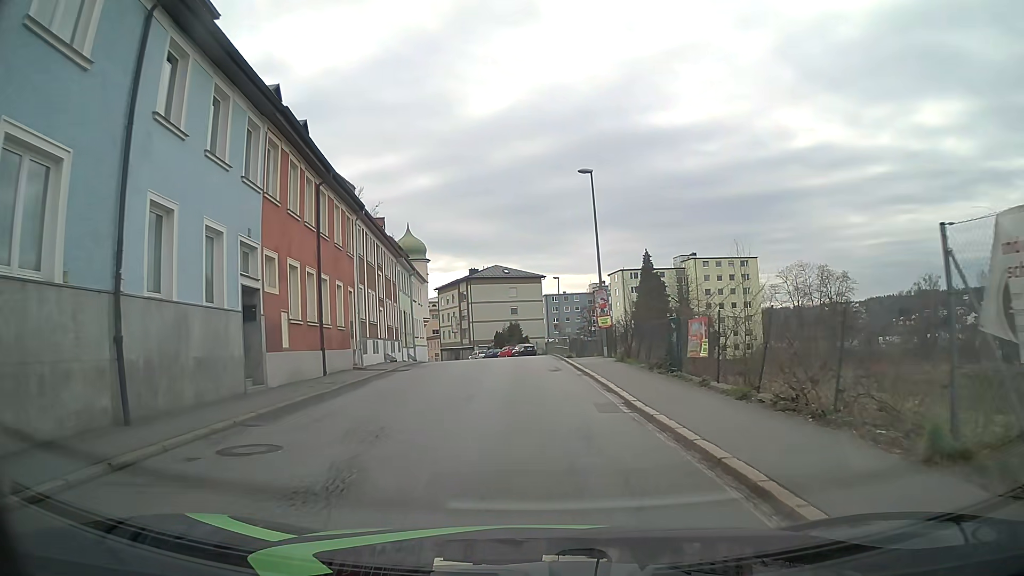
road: tertiary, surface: asphalt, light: Day
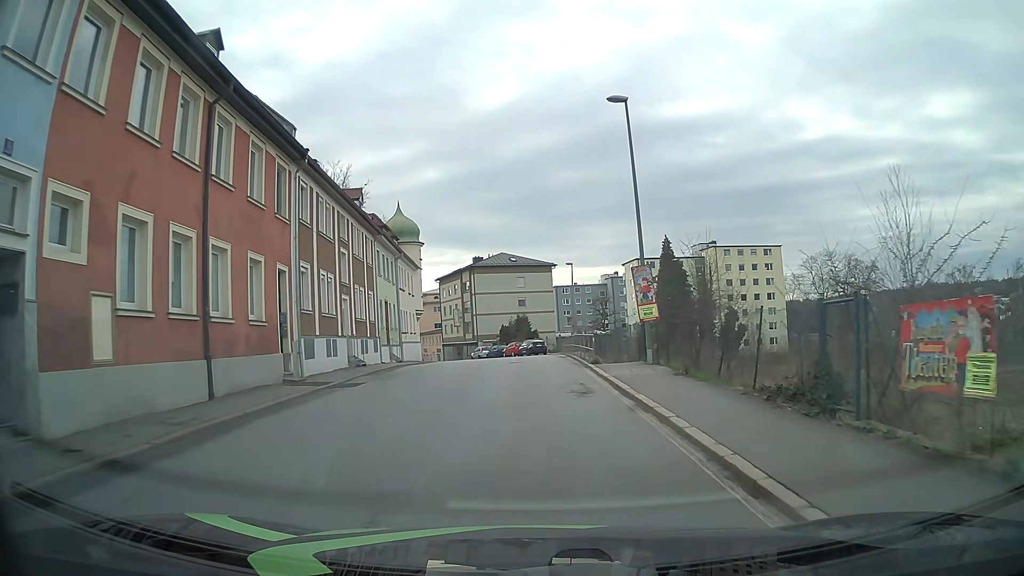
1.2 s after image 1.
(-0.2, +8.9) m; -2°
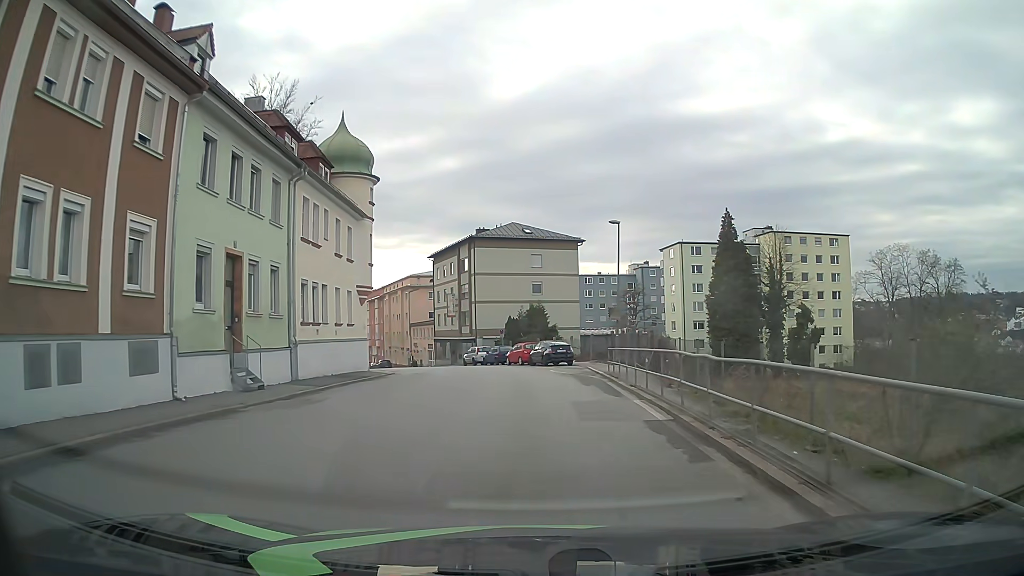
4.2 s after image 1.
(-0.4, +22.7) m; -2°
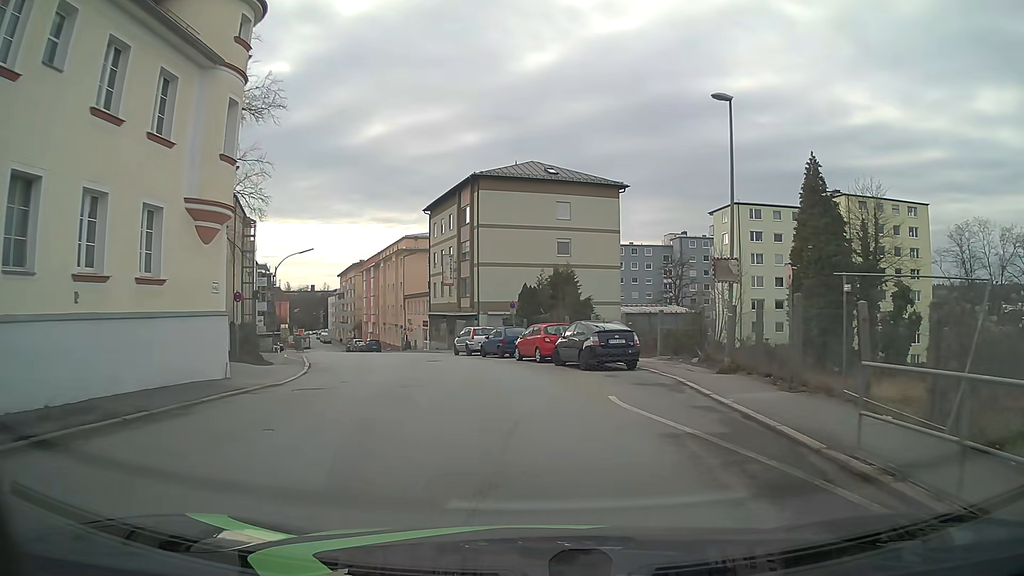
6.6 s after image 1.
(0.0, +18.5) m; -1°
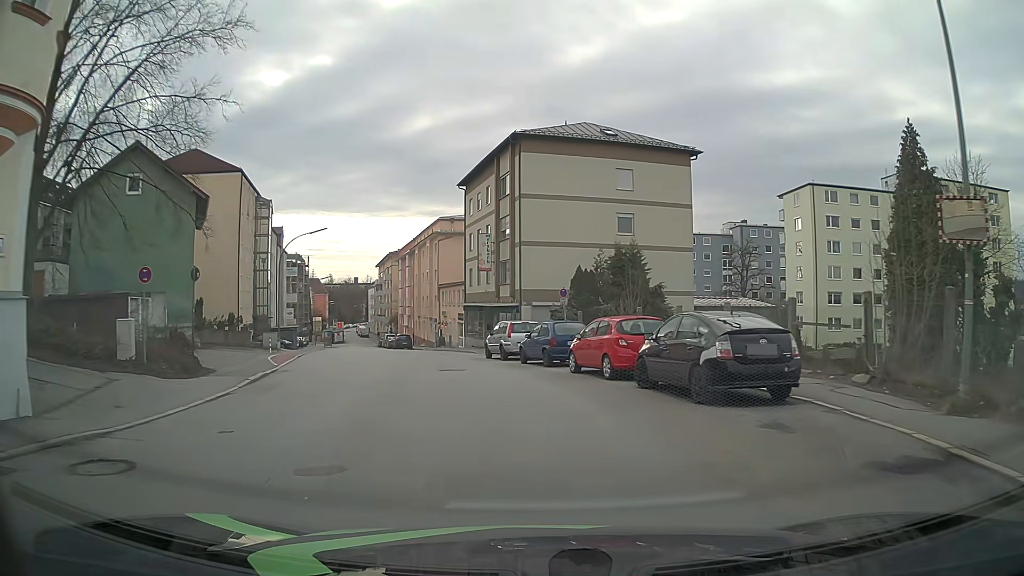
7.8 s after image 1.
(-0.3, +9.4) m; -5°
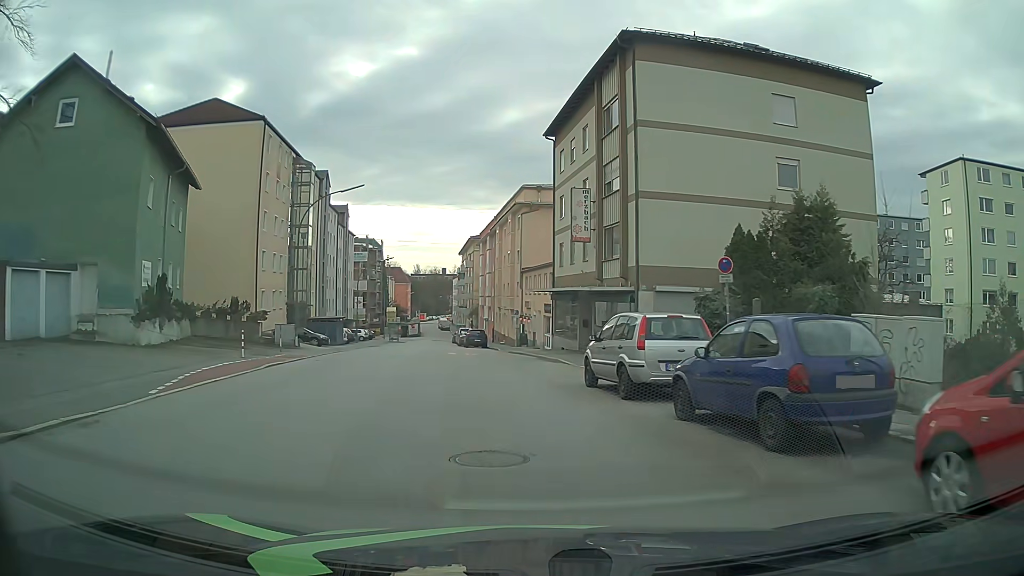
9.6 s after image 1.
(-0.7, +14.0) m; -7°
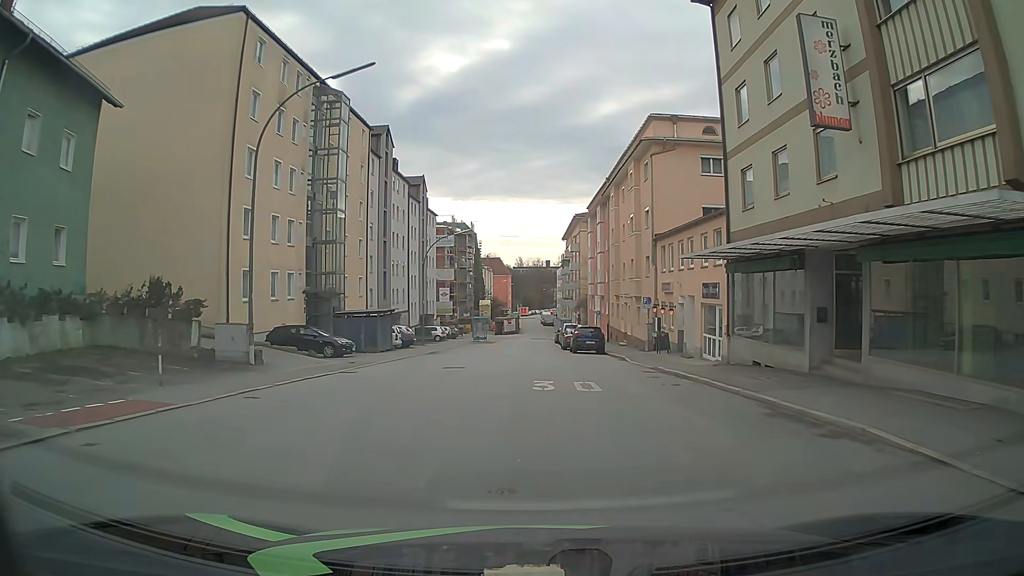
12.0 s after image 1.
(-1.6, +18.4) m; -8°
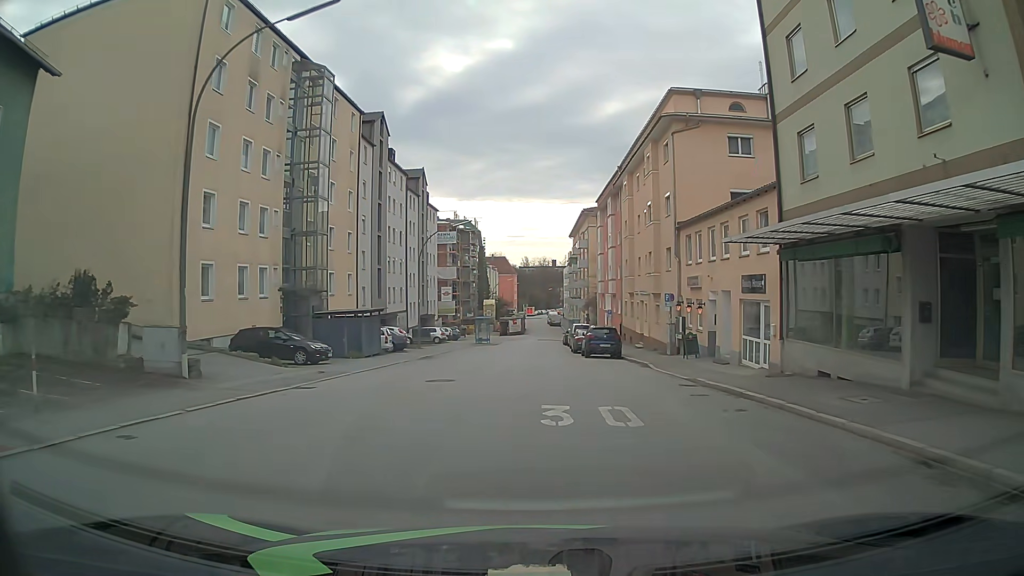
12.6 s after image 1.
(-0.1, +4.6) m; -1°
(0, +10) (0, +20) (0, +30) (0, +40) (0, +50) (0, +60) (0, +70) (+1, +80) (+1, +90) (+1, +100) m
